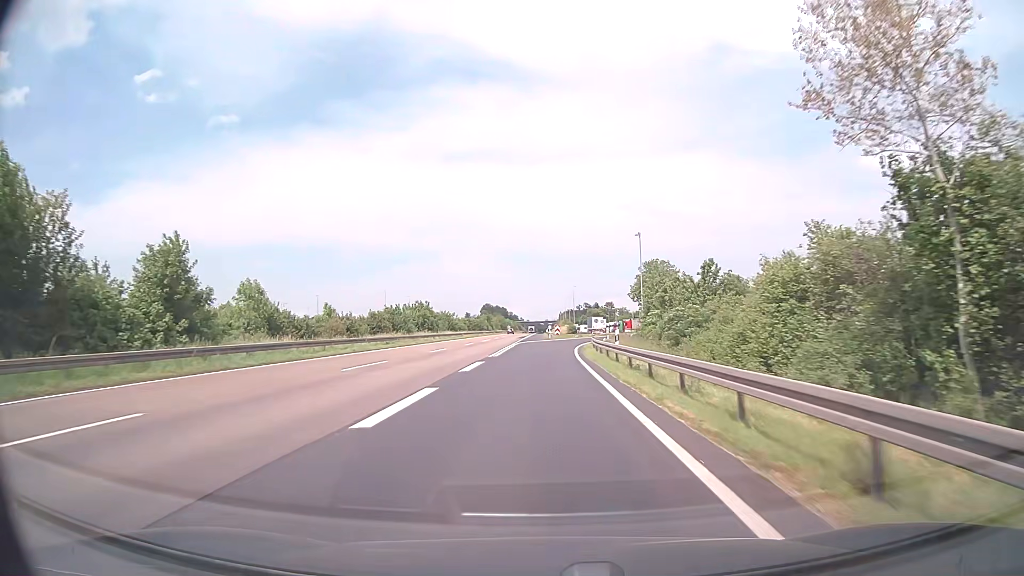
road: motorway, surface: asphalt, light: Day
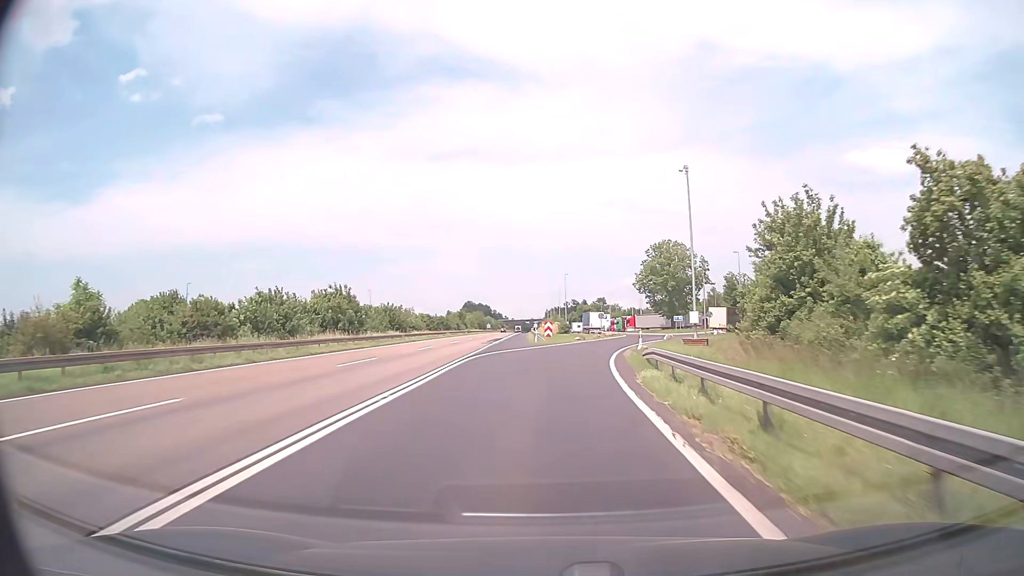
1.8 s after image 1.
(+0.1, +32.7) m; +1°
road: motorway_link
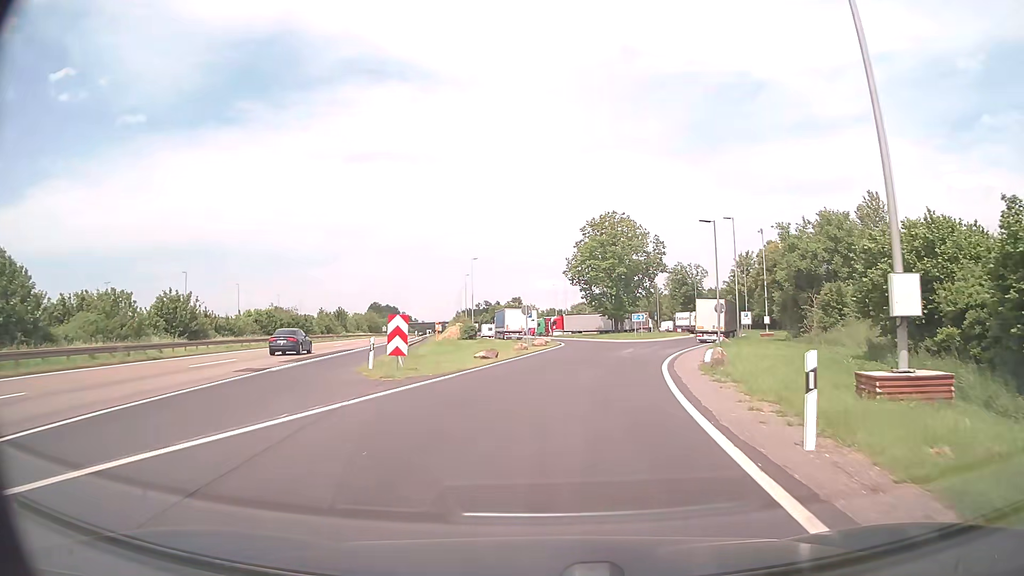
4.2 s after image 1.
(+1.9, +34.5) m; +7°
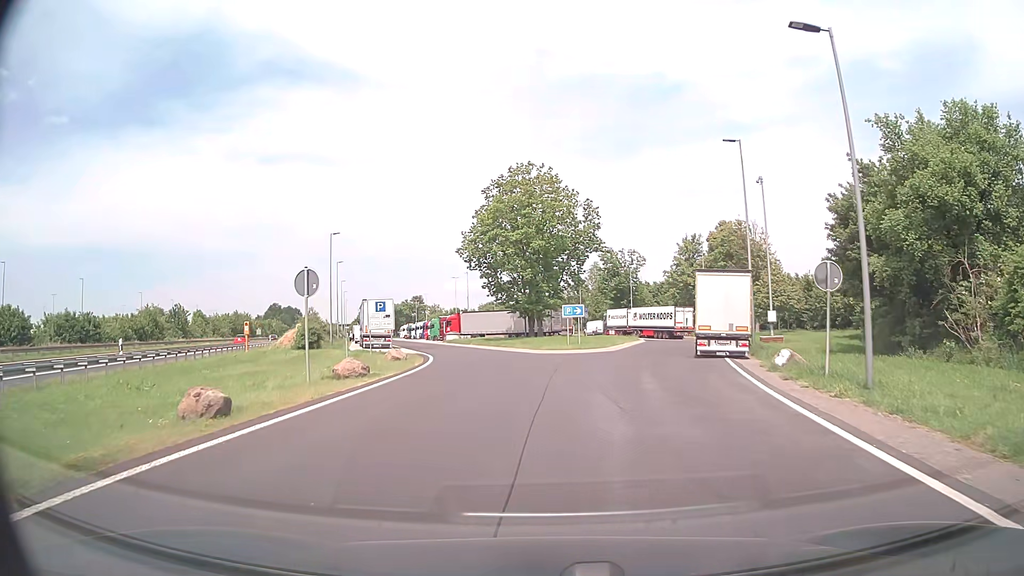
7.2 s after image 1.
(+2.5, +28.7) m; +8°
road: service
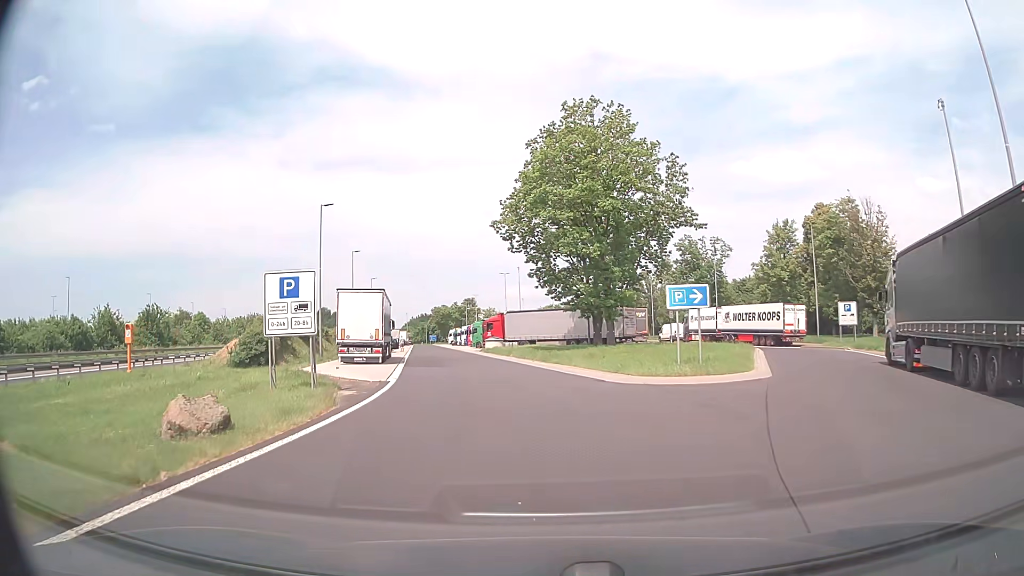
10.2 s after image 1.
(-0.5, +20.3) m; -5°
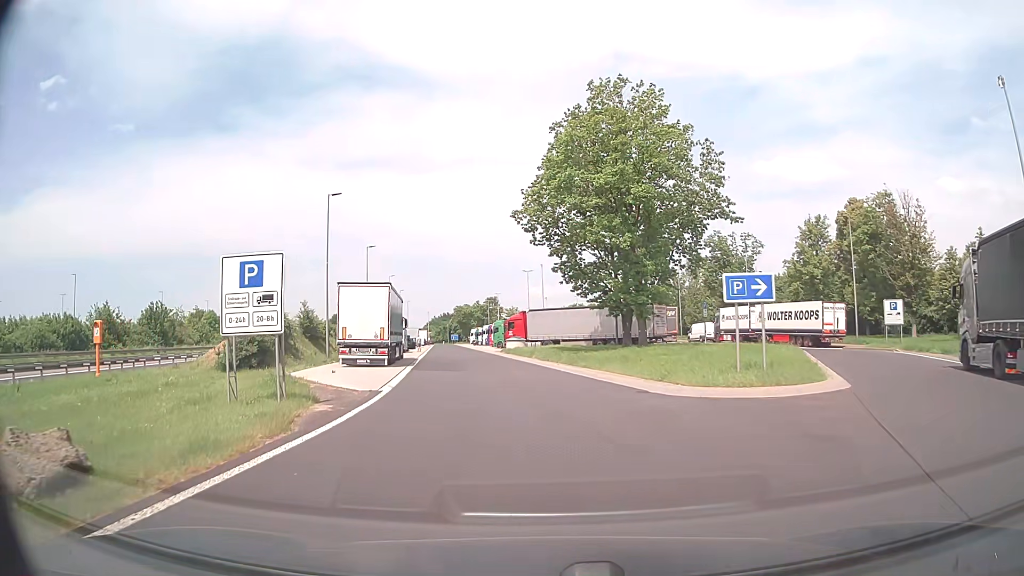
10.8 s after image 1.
(-0.1, +4.0) m; -2°
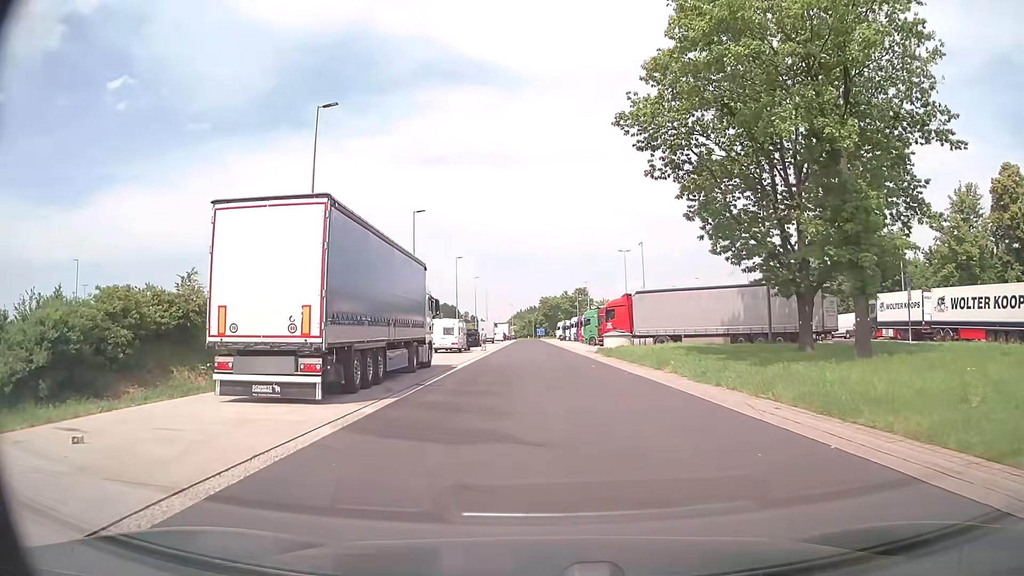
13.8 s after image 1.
(-1.3, +19.9) m; -8°
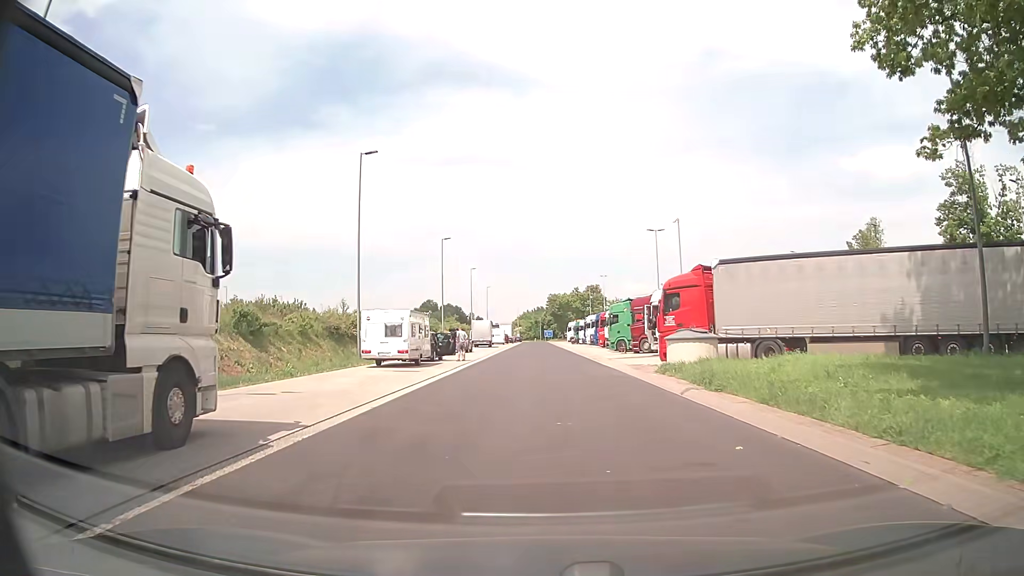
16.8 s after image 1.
(-0.1, +20.1) m; -1°
